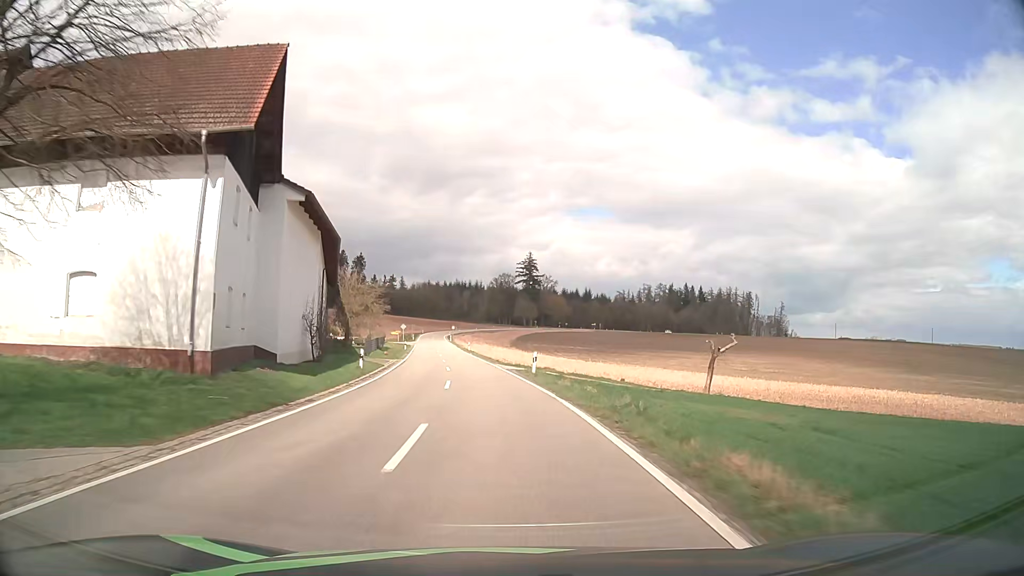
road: tertiary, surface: asphalt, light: Day
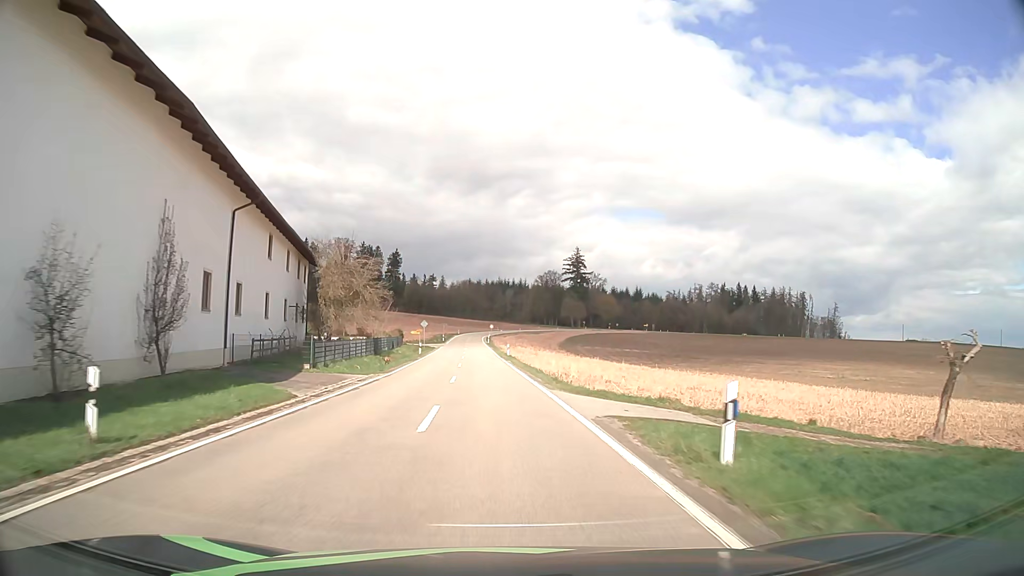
(-0.7, +21.9) m; -4°
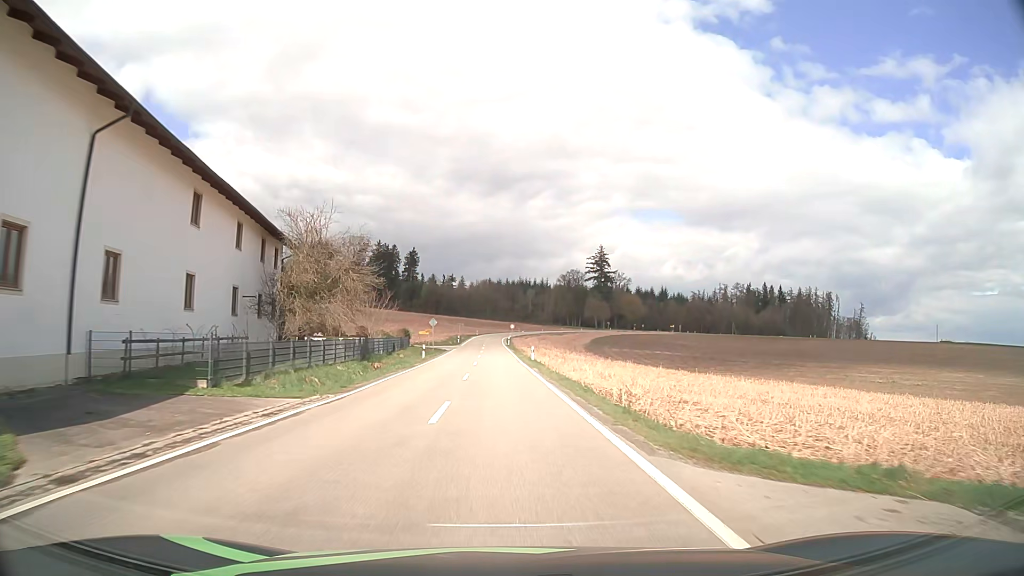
(-0.2, +11.0) m; -2°
(0, +10) (0, +20) (-1, +30) (-1, +40) (-1, +50) (-1, +60) (-2, +70) (-2, +80) (-2, +90) (-2, +100) m
